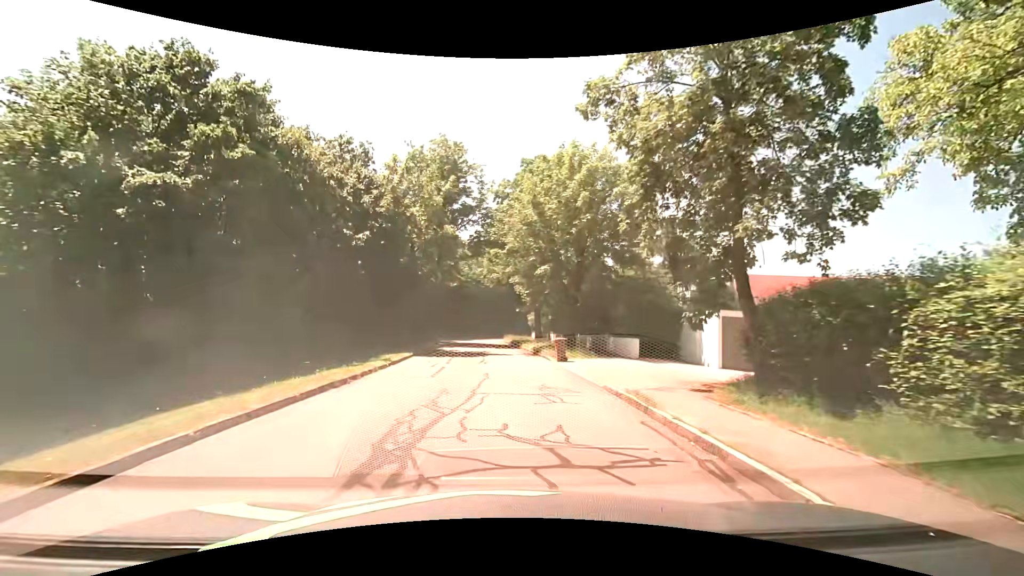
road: residential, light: Day
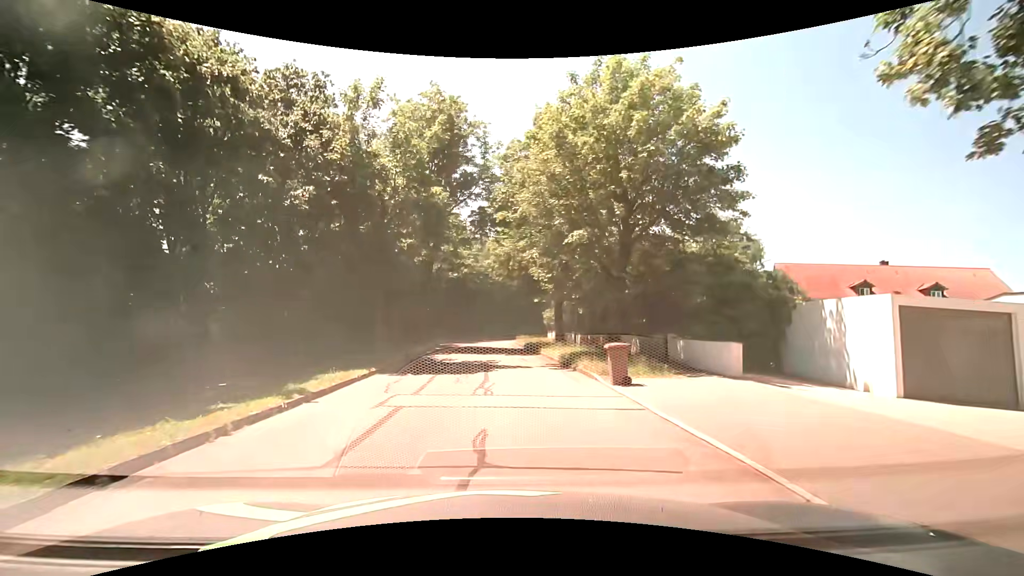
(0.0, +8.6) m; -1°
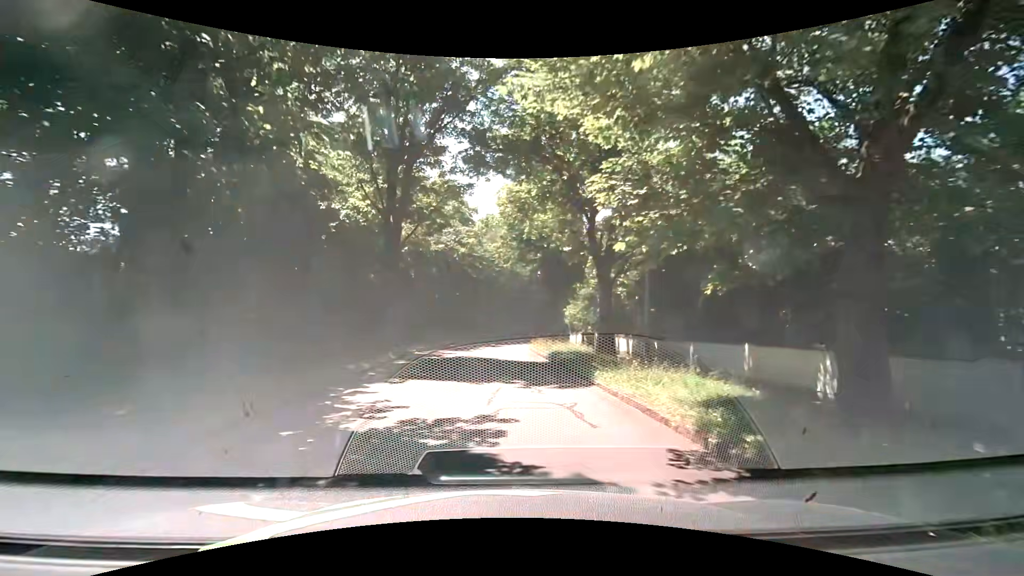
(-0.1, +13.1) m; -1°
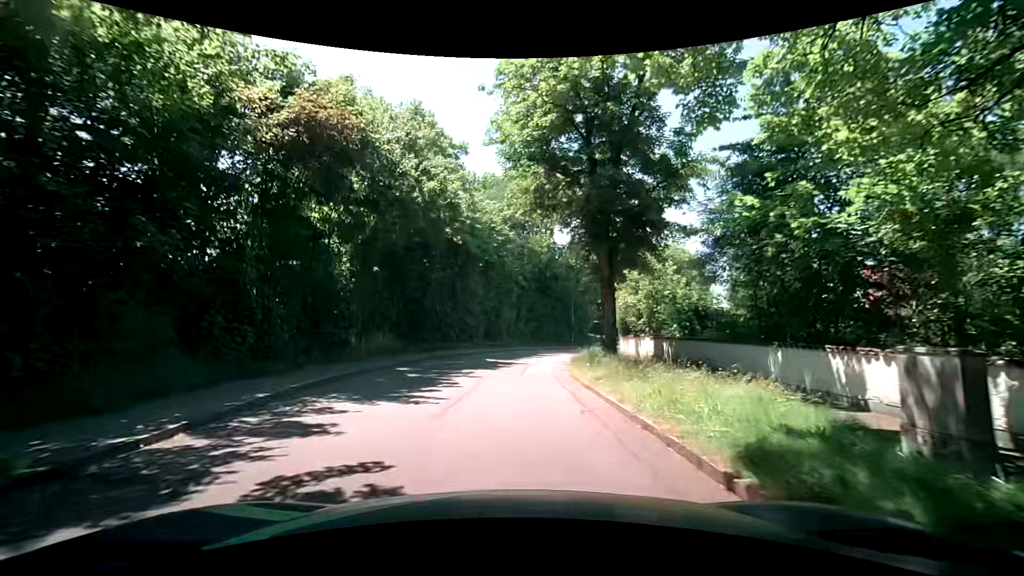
(0.0, +17.7) m; 0°
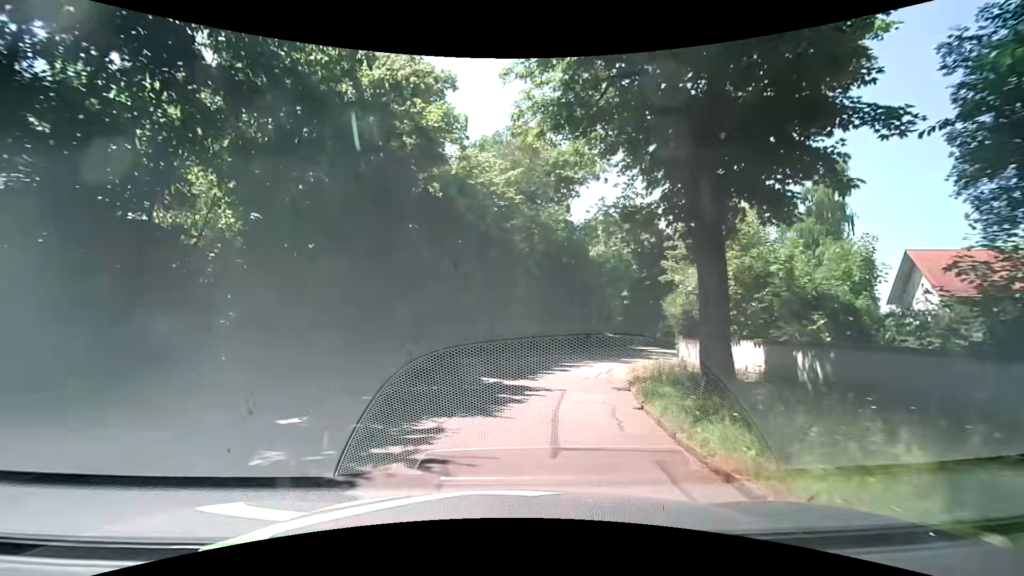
(-0.2, +8.9) m; -2°
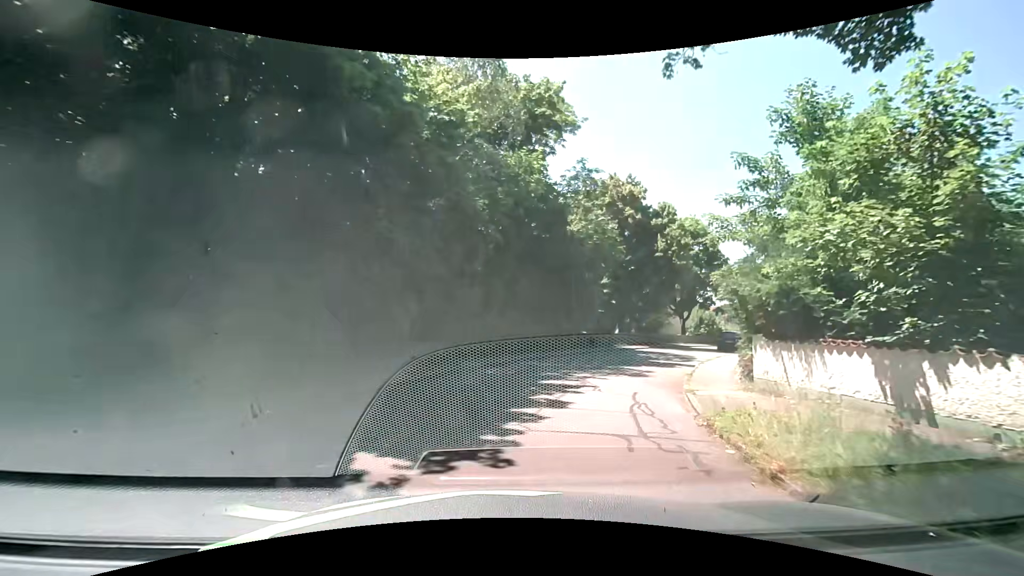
(+0.3, +8.9) m; +3°
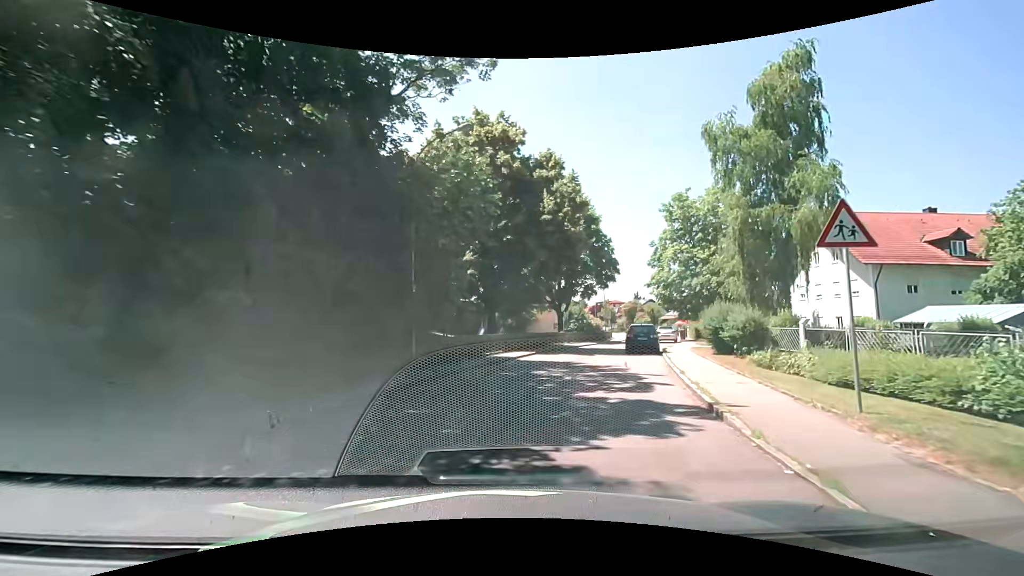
(+2.1, +13.2) m; +18°
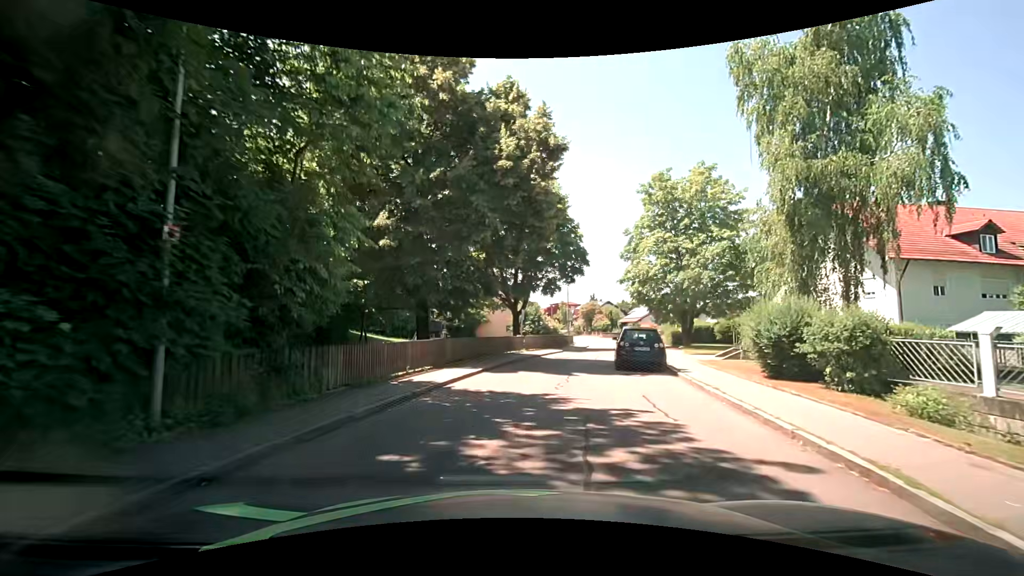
(+0.3, +9.0) m; +4°
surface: asphalt
(+1, +10) (+2, +20) (+4, +30) (+7, +39) (+10, +49) (+13, +58) (+14, +68) (+15, +78) (+15, +88) (+14, +98) m
